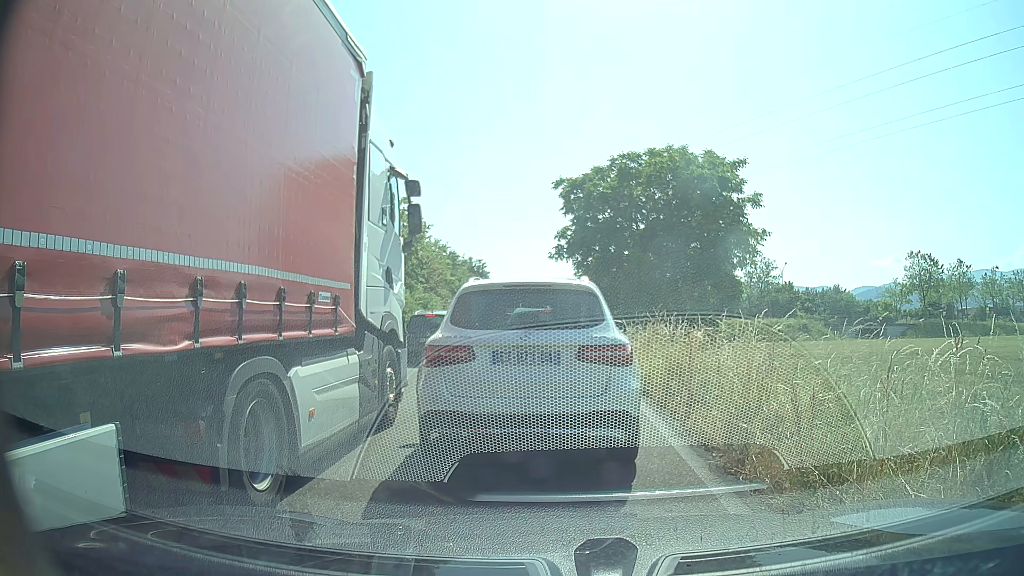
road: trunk_link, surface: asphalt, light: Day
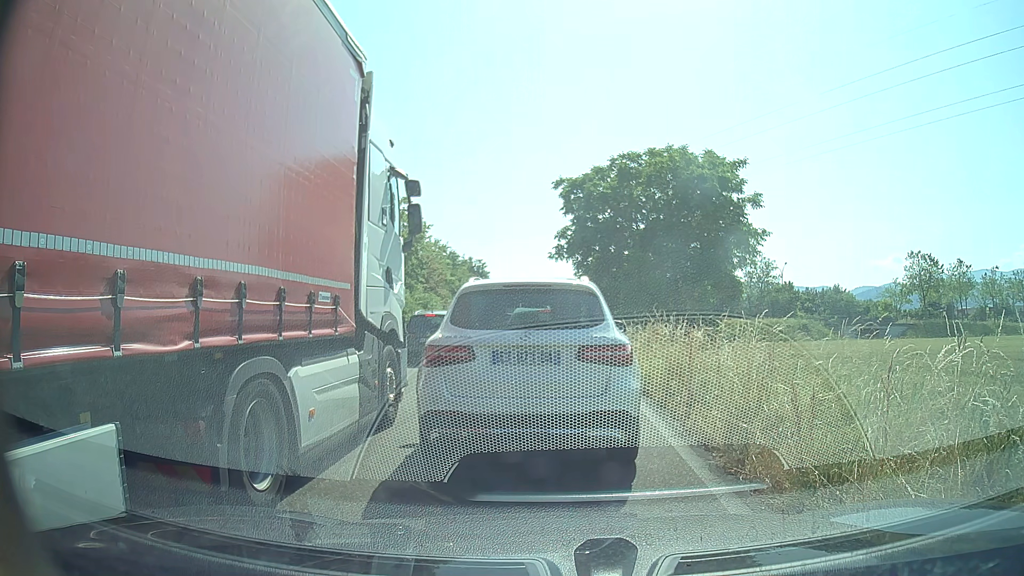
(0.0, 0.0) m; 0°
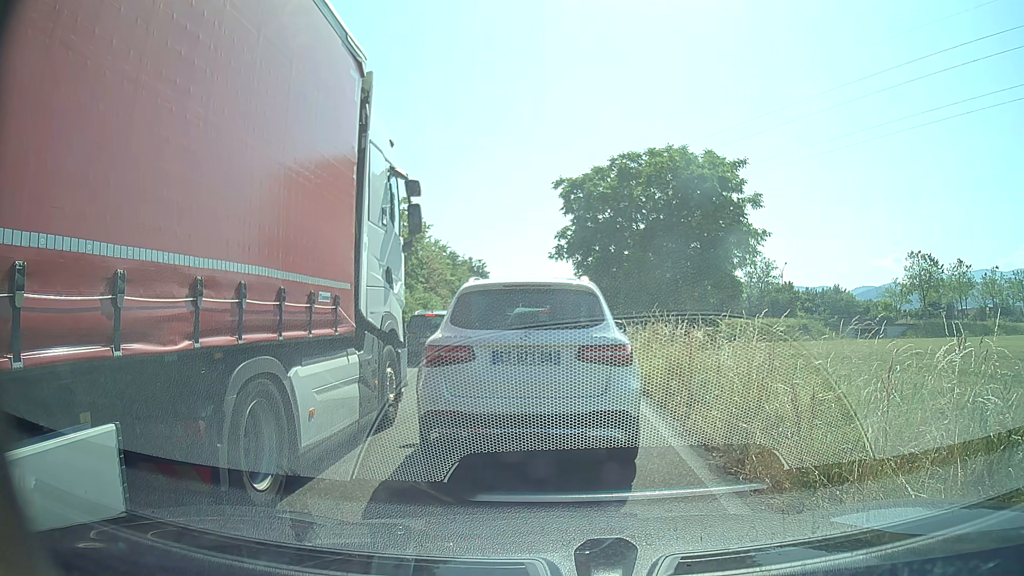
(0.0, 0.0) m; 0°
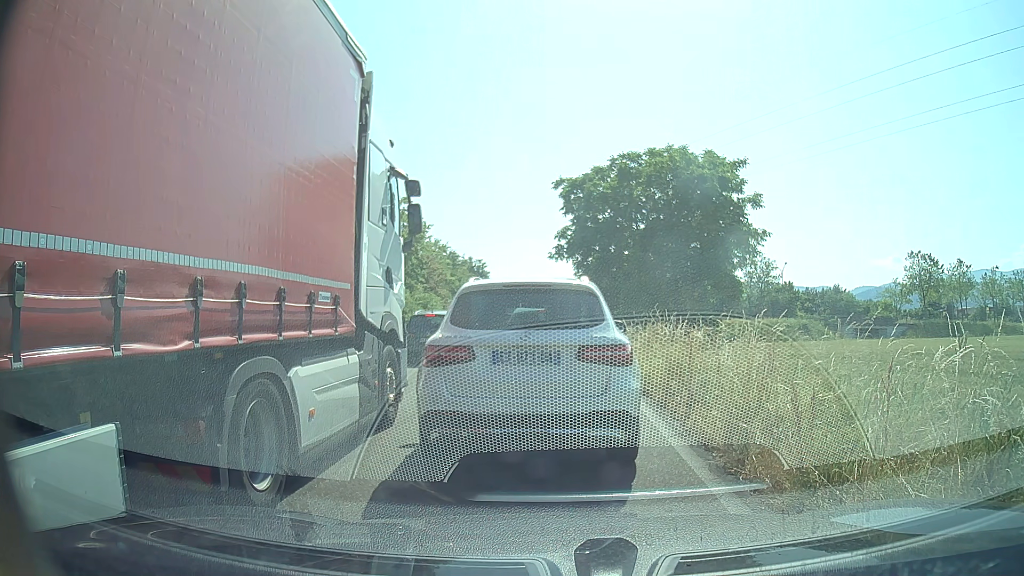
(0.0, 0.0) m; 0°
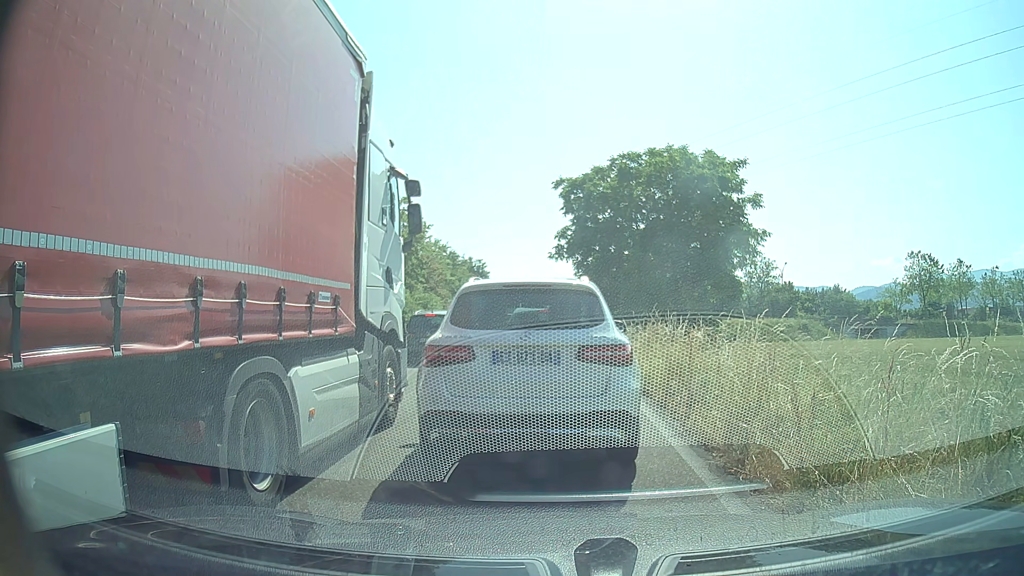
(0.0, 0.0) m; 0°
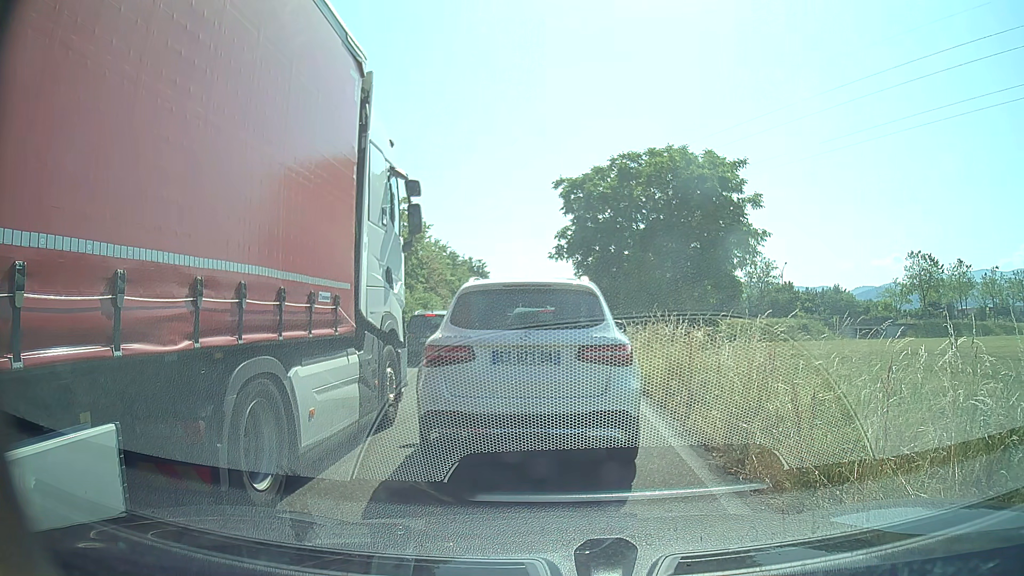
(0.0, 0.0) m; 0°
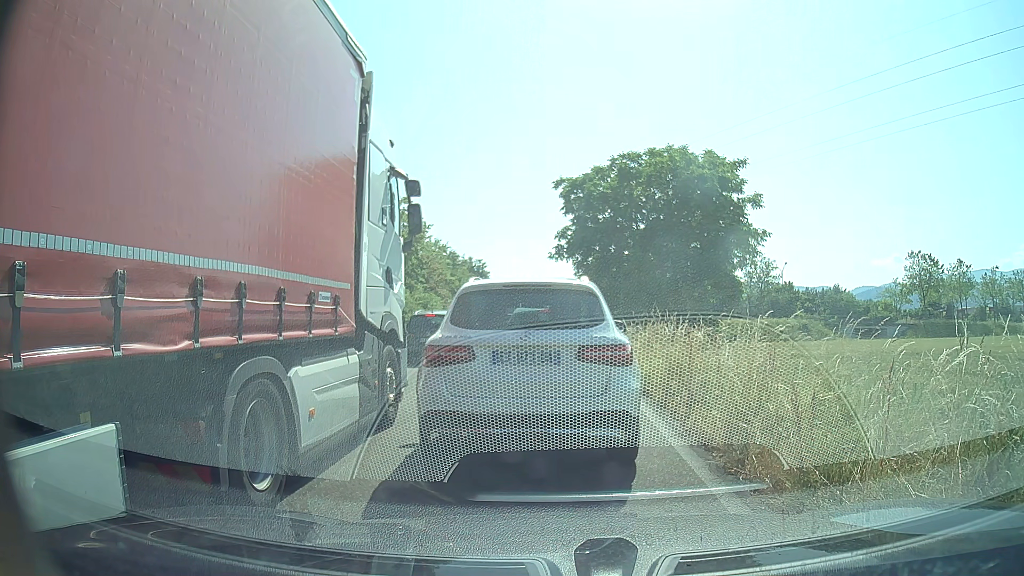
(0.0, 0.0) m; 0°
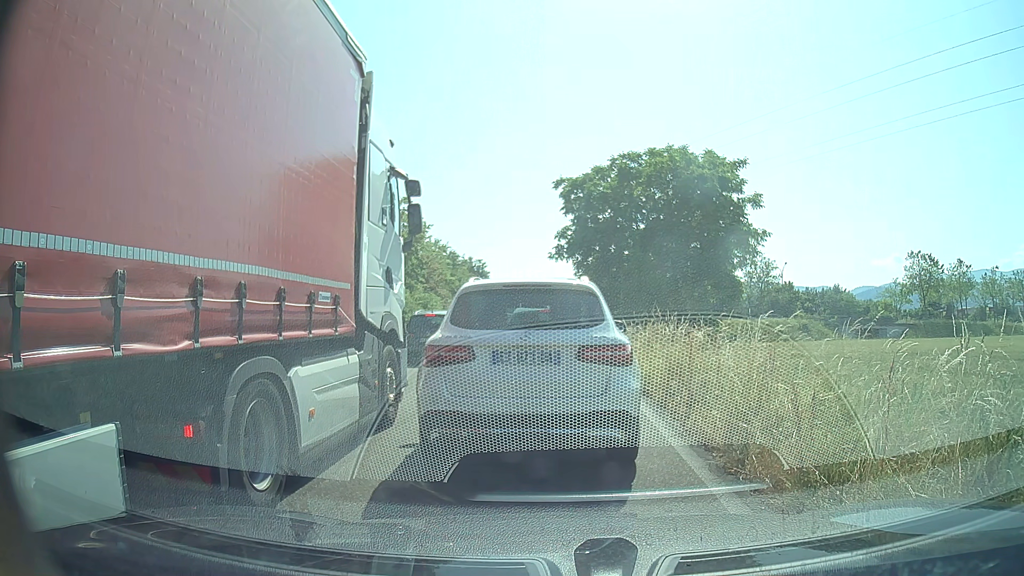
(0.0, 0.0) m; 0°
